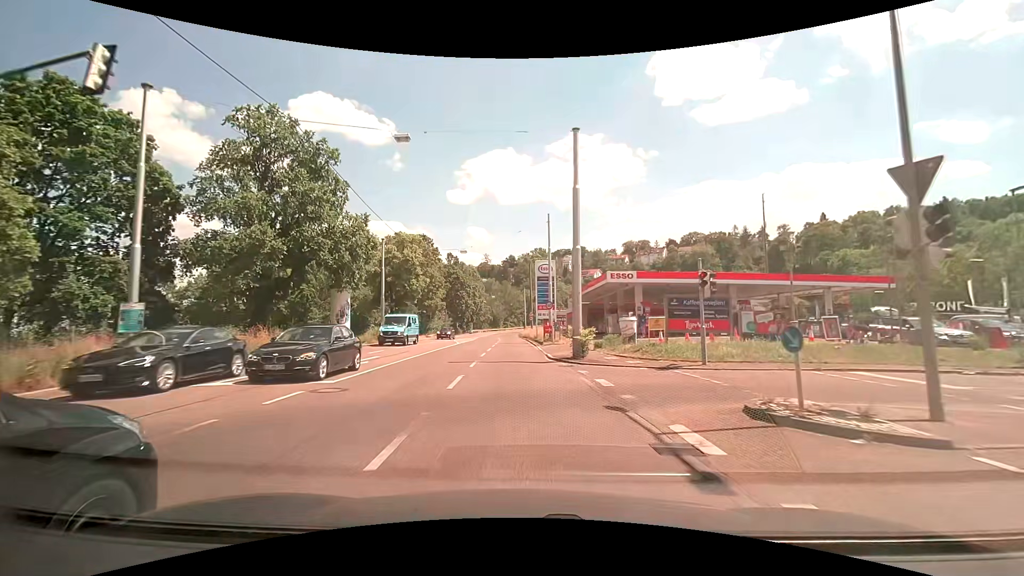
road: secondary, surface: asphalt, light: Day
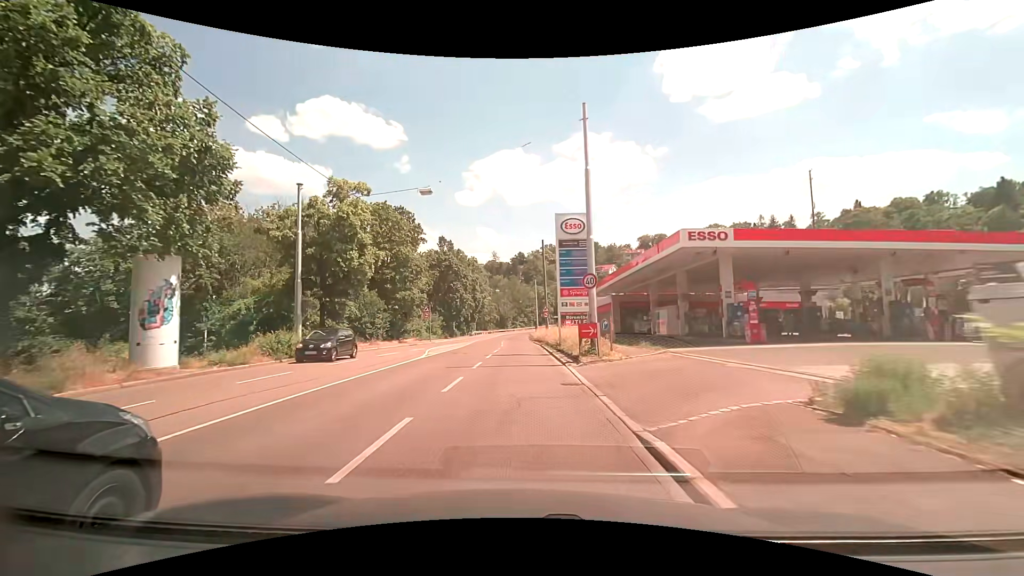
(-0.1, +18.4) m; -1°
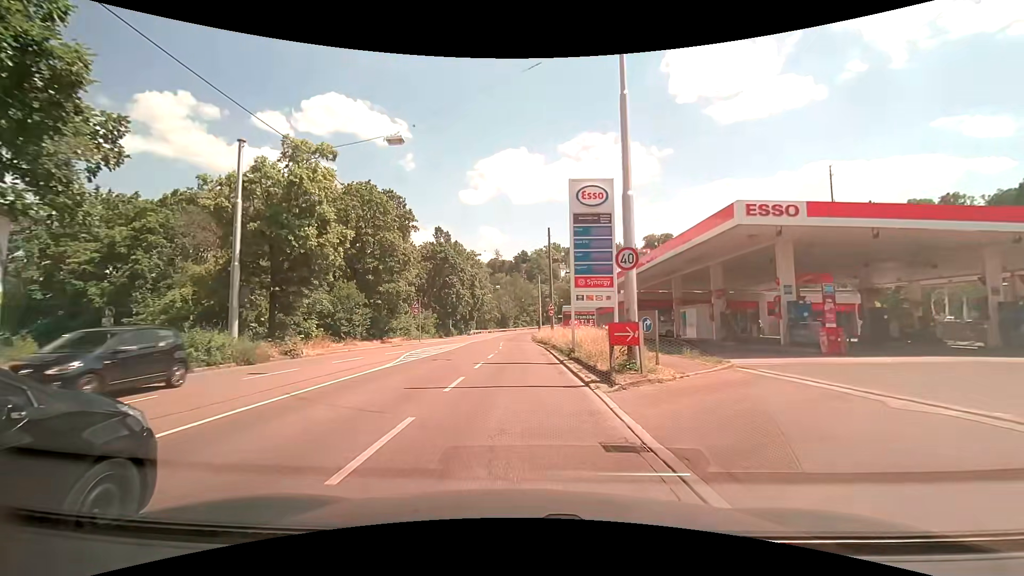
(0.0, +6.0) m; 0°
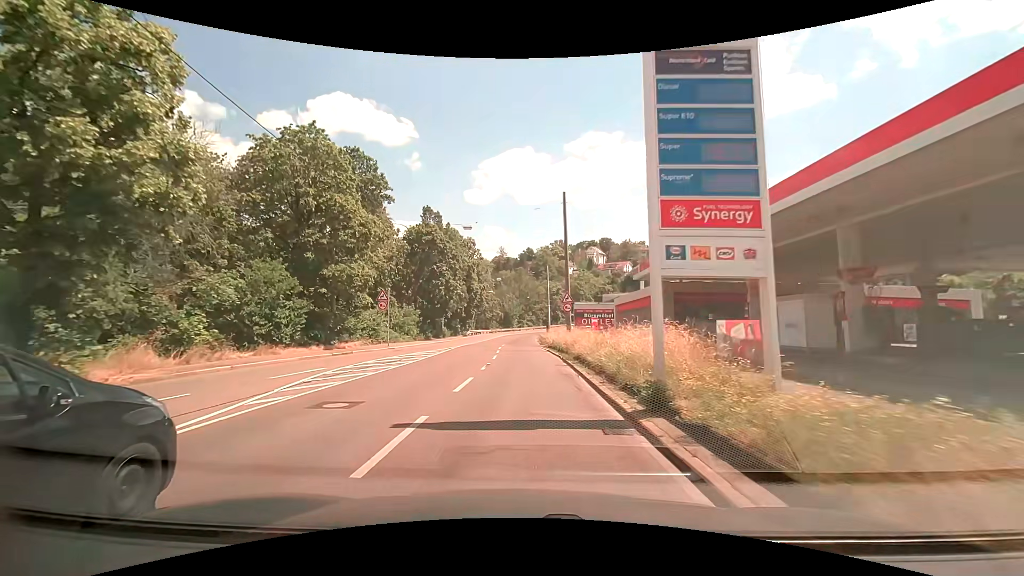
(0.0, +11.8) m; -1°
